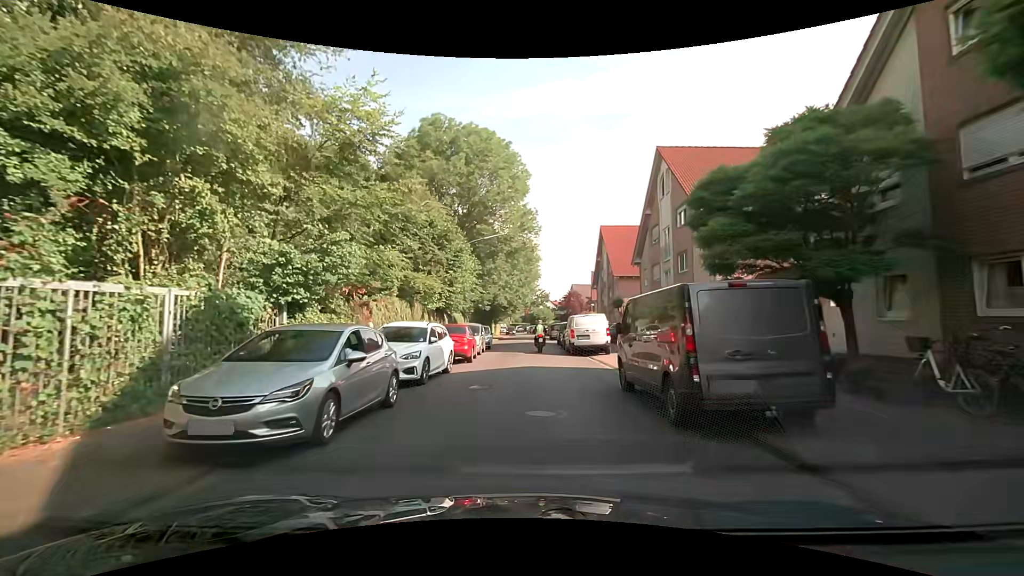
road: residential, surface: asphalt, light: Day
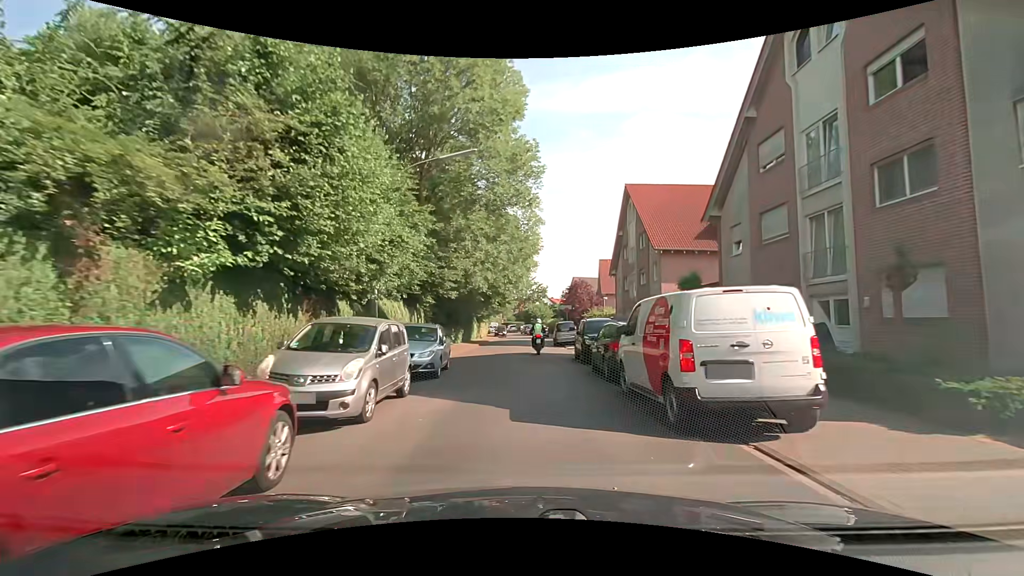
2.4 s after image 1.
(+0.3, +17.2) m; 0°
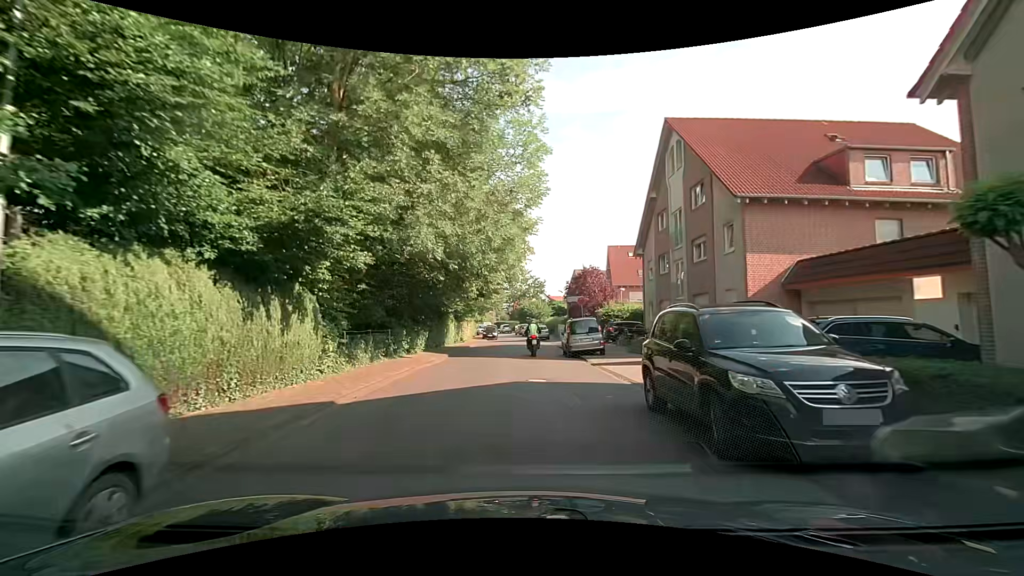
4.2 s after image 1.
(+0.3, +13.0) m; +1°
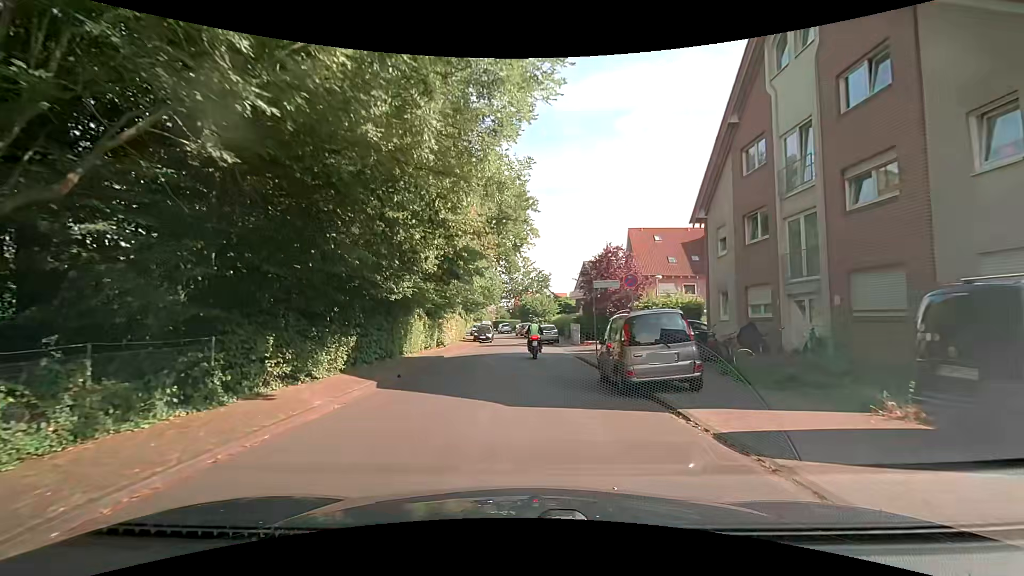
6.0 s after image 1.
(+0.1, +11.7) m; 0°
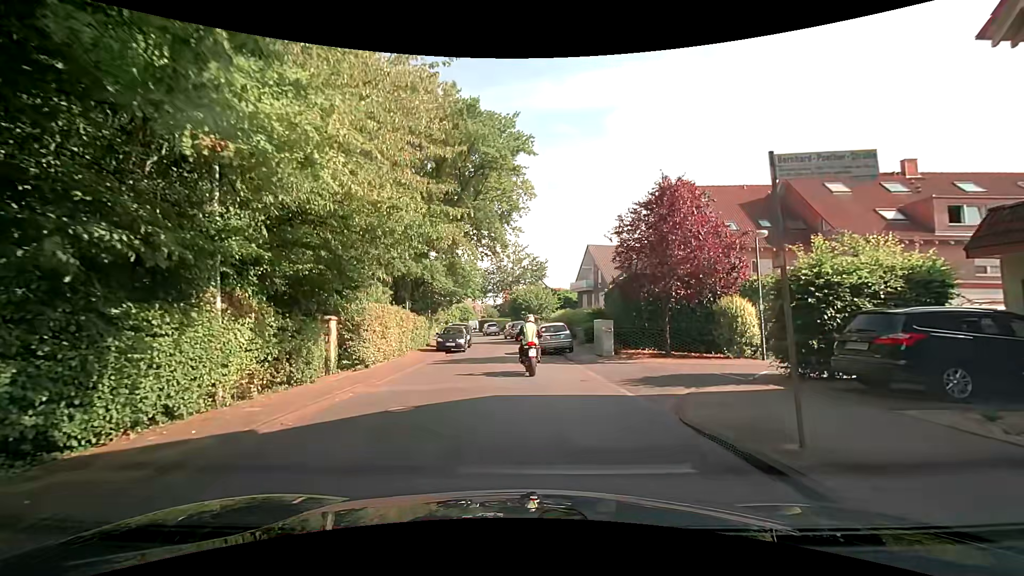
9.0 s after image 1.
(-0.1, +15.6) m; 0°
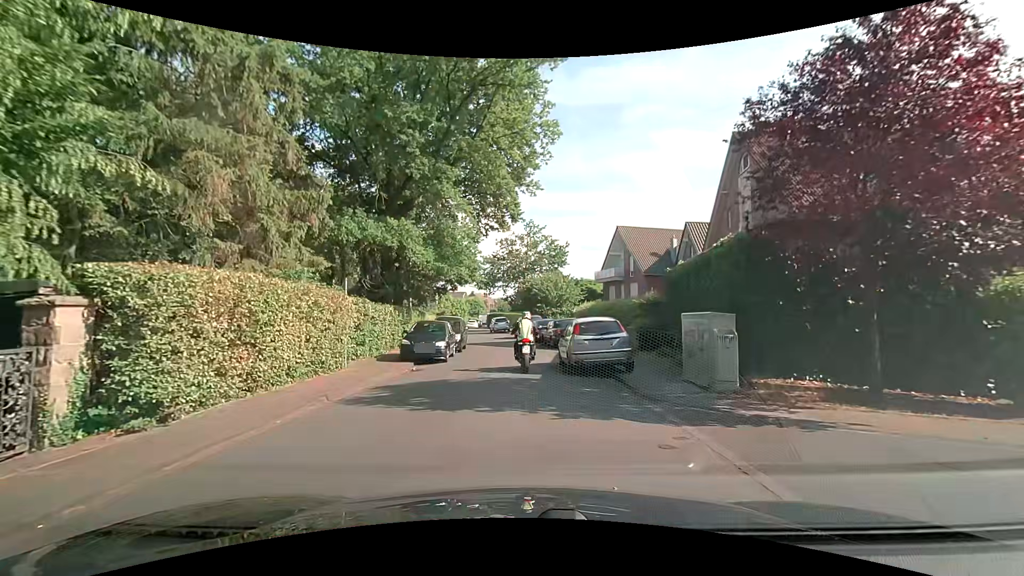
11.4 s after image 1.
(0.0, +10.9) m; -2°
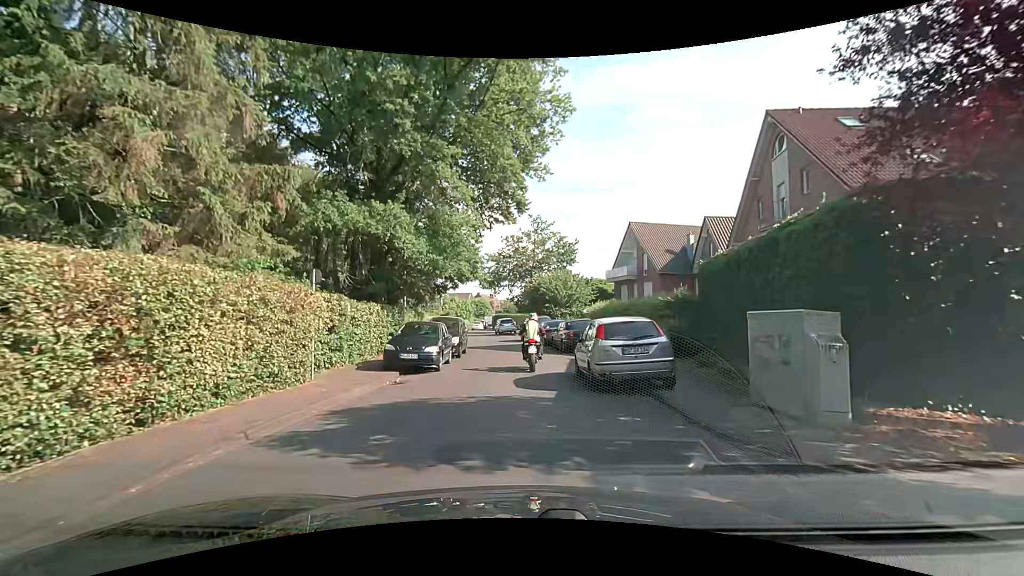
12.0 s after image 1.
(0.0, +3.0) m; +1°
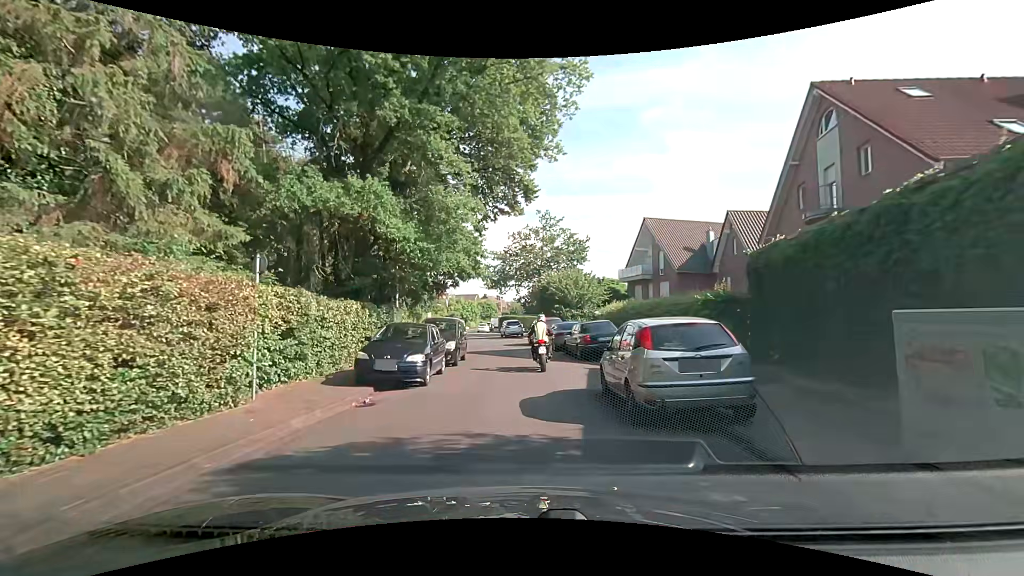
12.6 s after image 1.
(-0.1, +3.1) m; -2°
(0, +10) (0, +20) (-1, +30) (-3, +40) (-4, +50) (-3, +59) (+5, +66) (+14, +69) (+24, +71) (+34, +73) m
